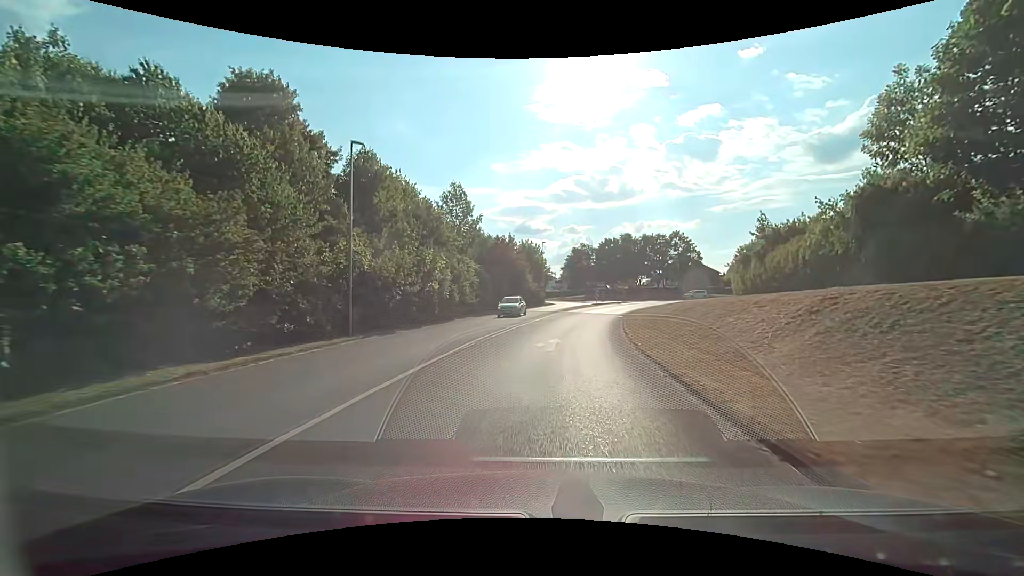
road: tertiary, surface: asphalt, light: Day
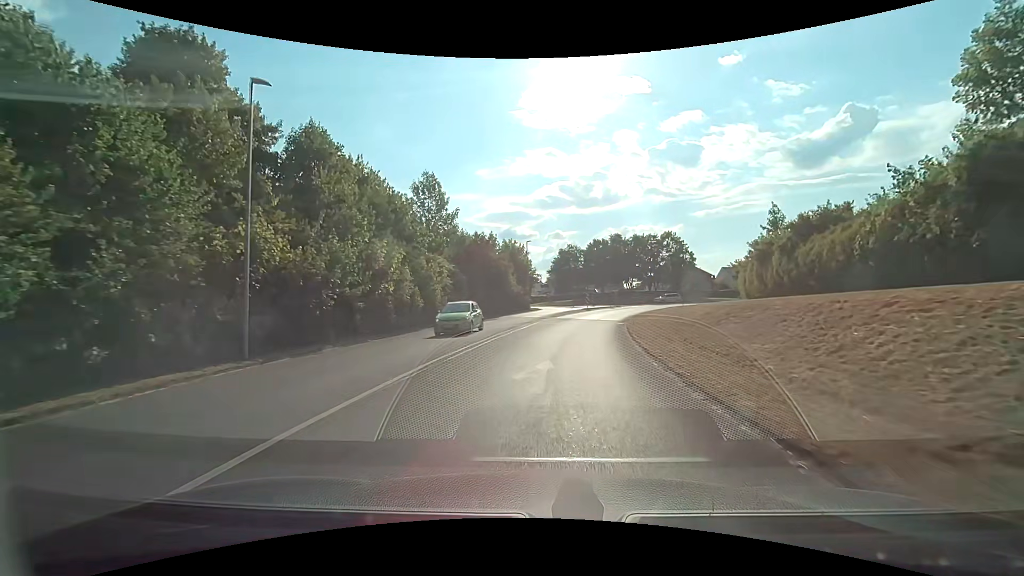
(+0.1, +6.4) m; +2°
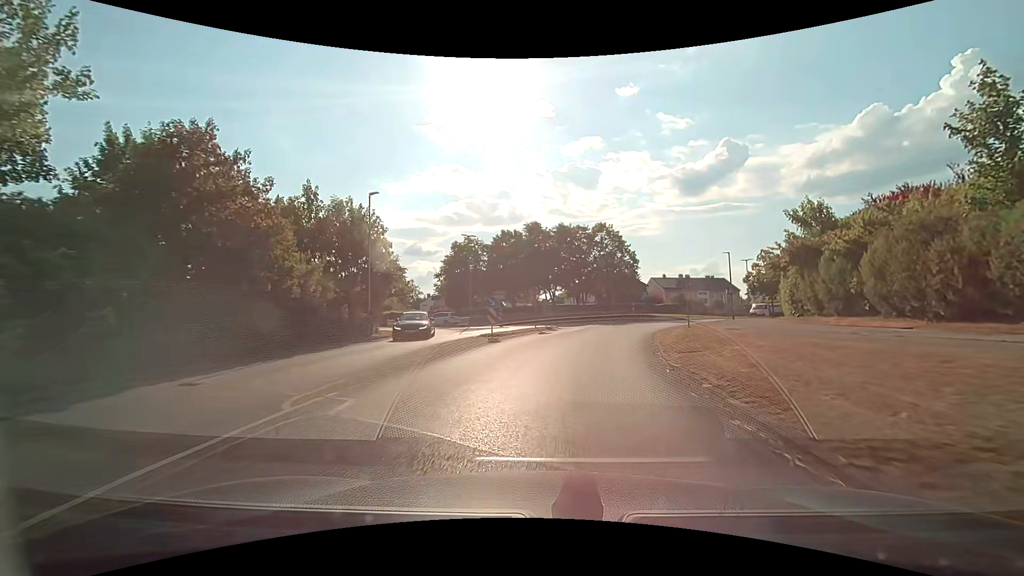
(+2.6, +30.9) m; +10°
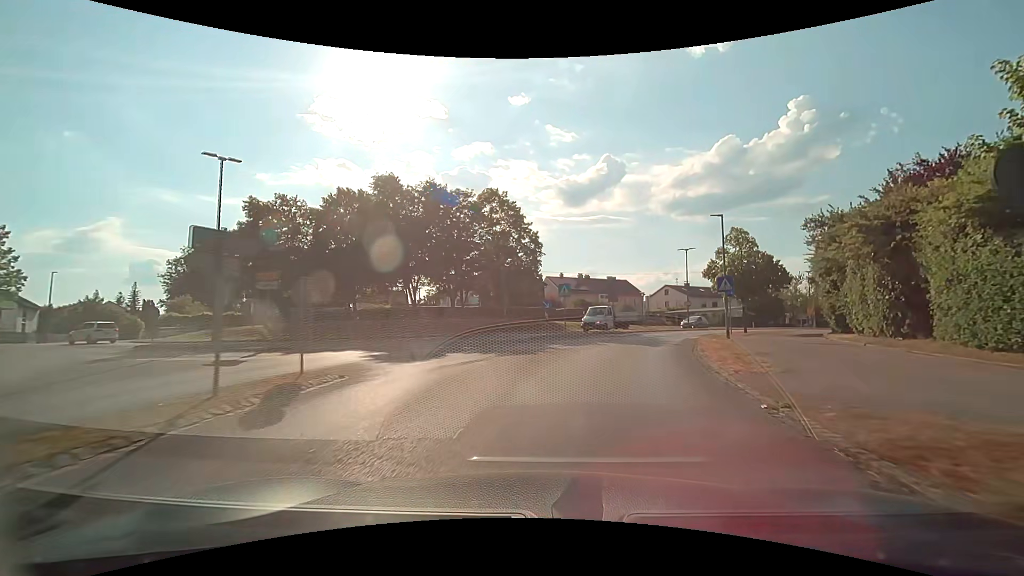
(+2.7, +23.7) m; +13°
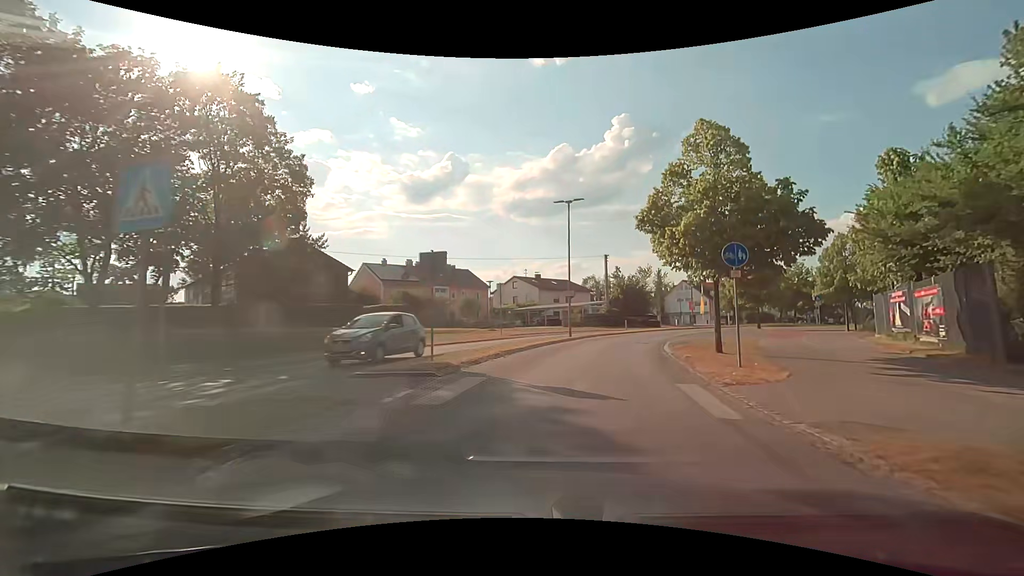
(+3.4, +22.5) m; +17°
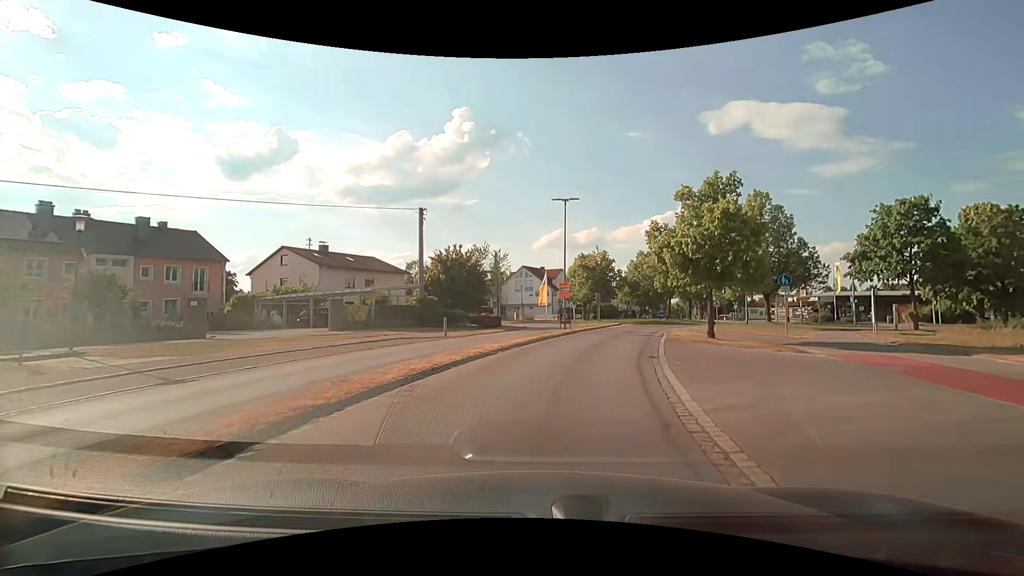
(+5.0, +27.1) m; +19°
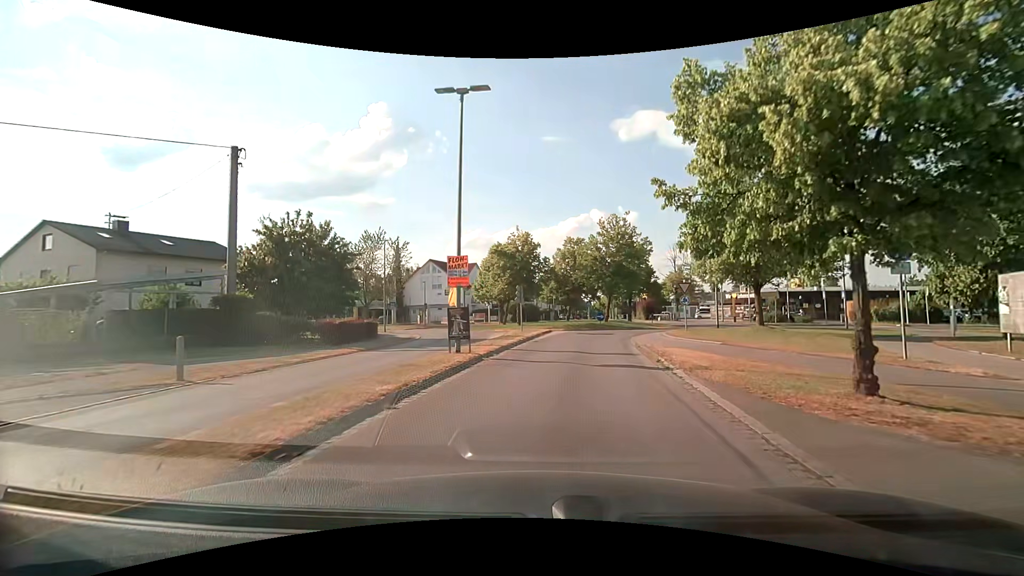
(+1.1, +14.8) m; +9°
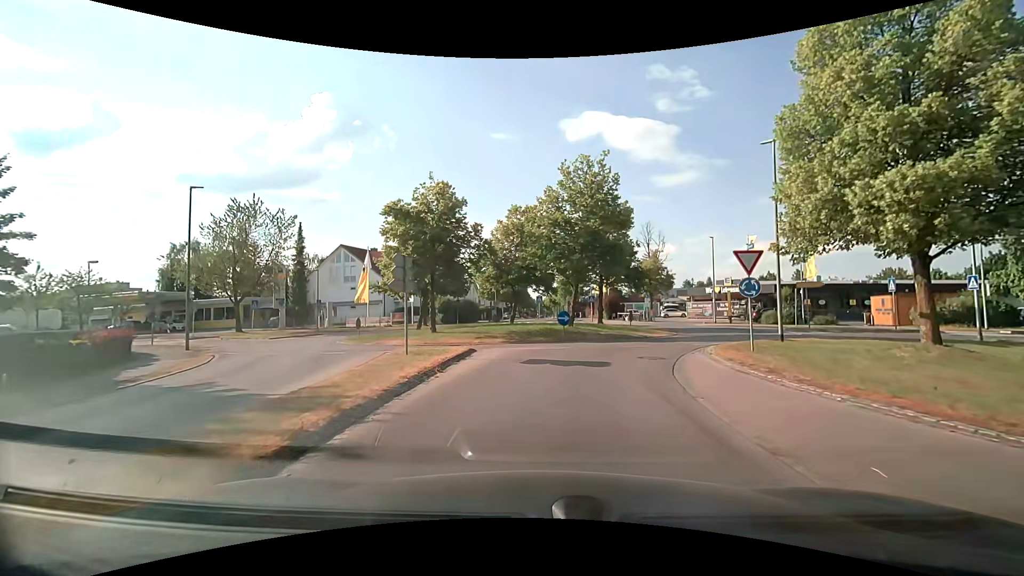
(+1.1, +16.6) m; +6°
(0, +10) (+3, +20) (+10, +27) (+19, +28) (+29, +27) (+39, +25) (+49, +23) (+59, +21) (+68, +19) (+78, +16) m
